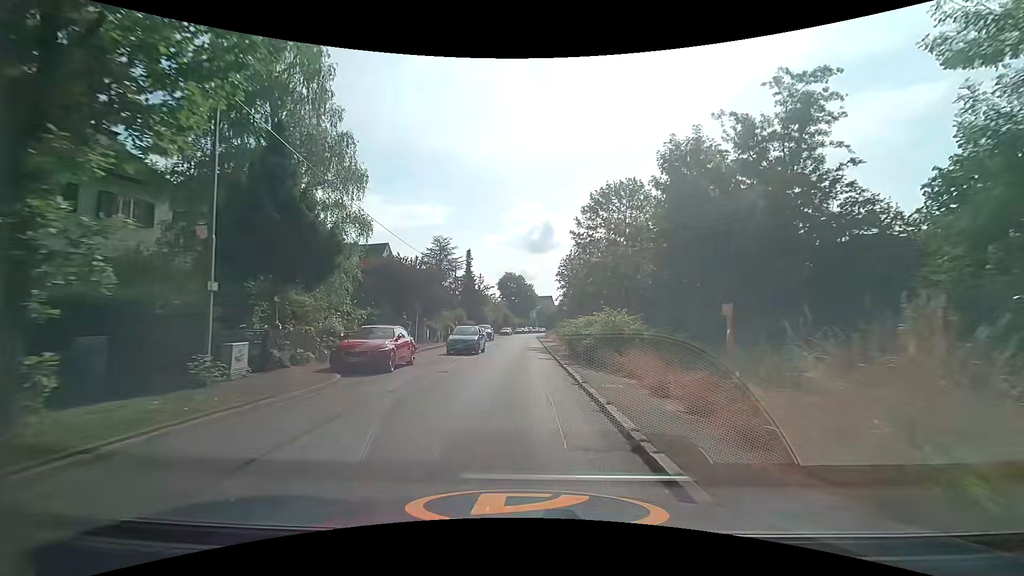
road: tertiary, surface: asphalt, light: Day
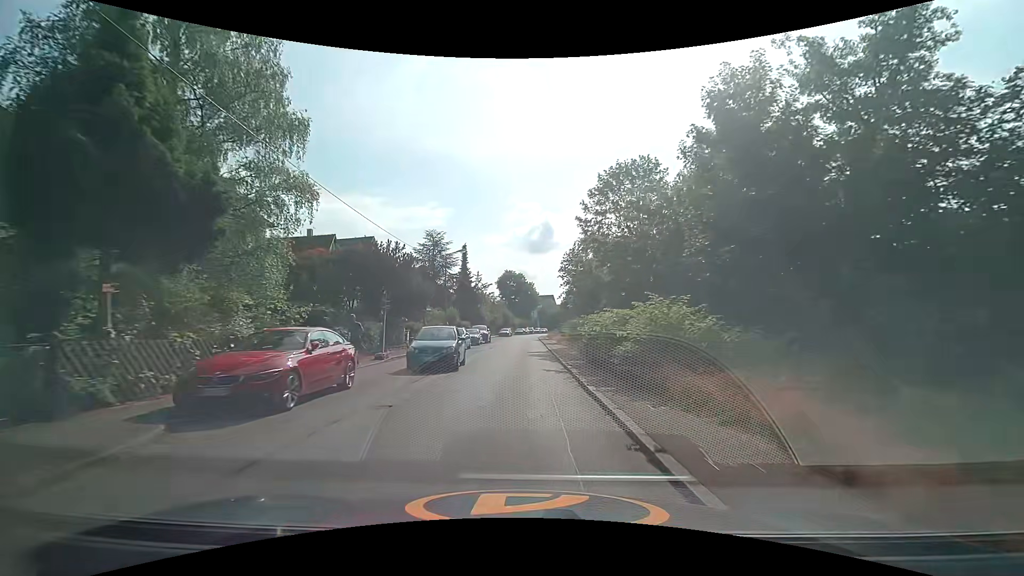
(-0.1, +6.5) m; -2°
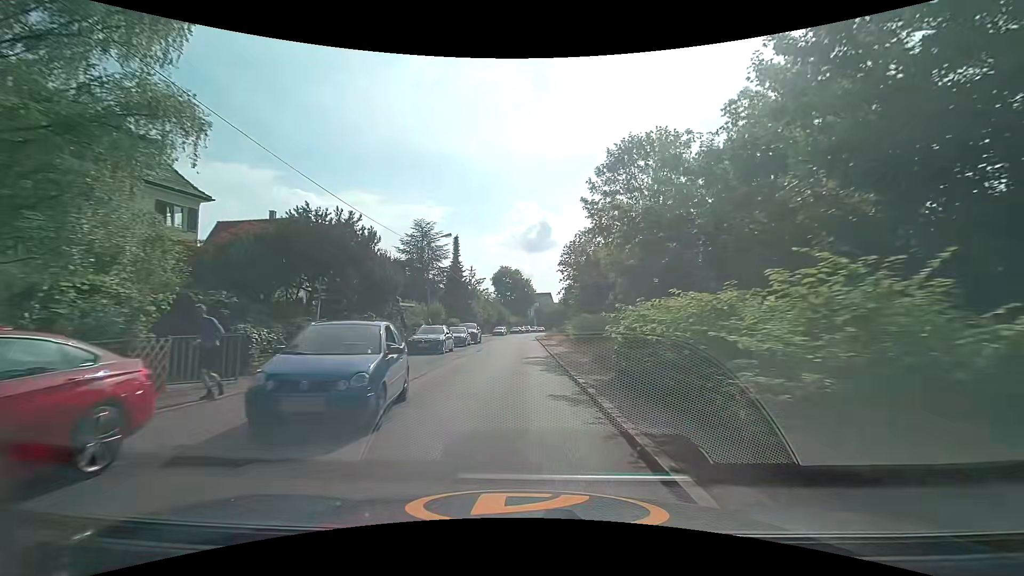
(+0.1, +6.6) m; 0°
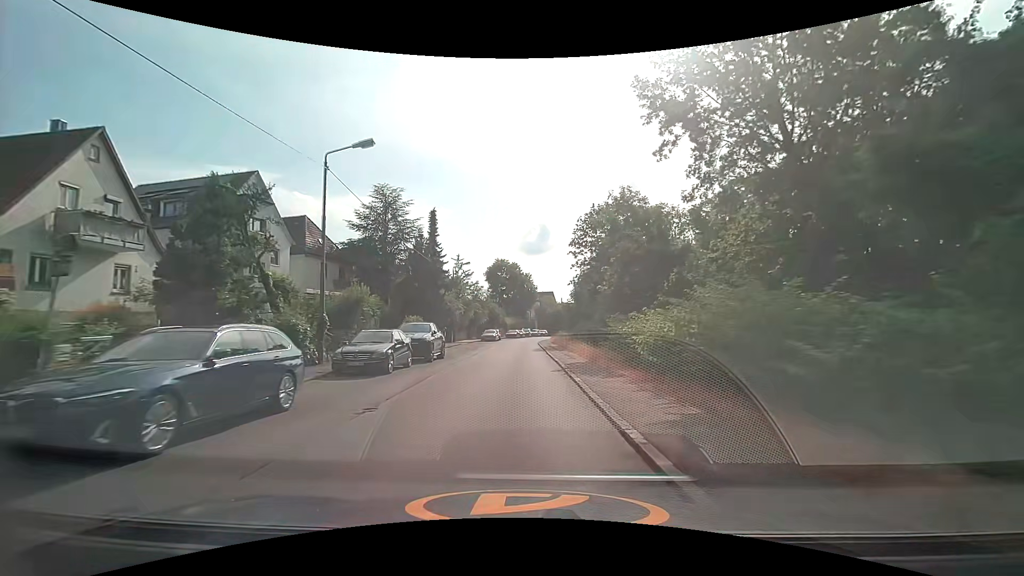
(+0.1, +19.8) m; 0°
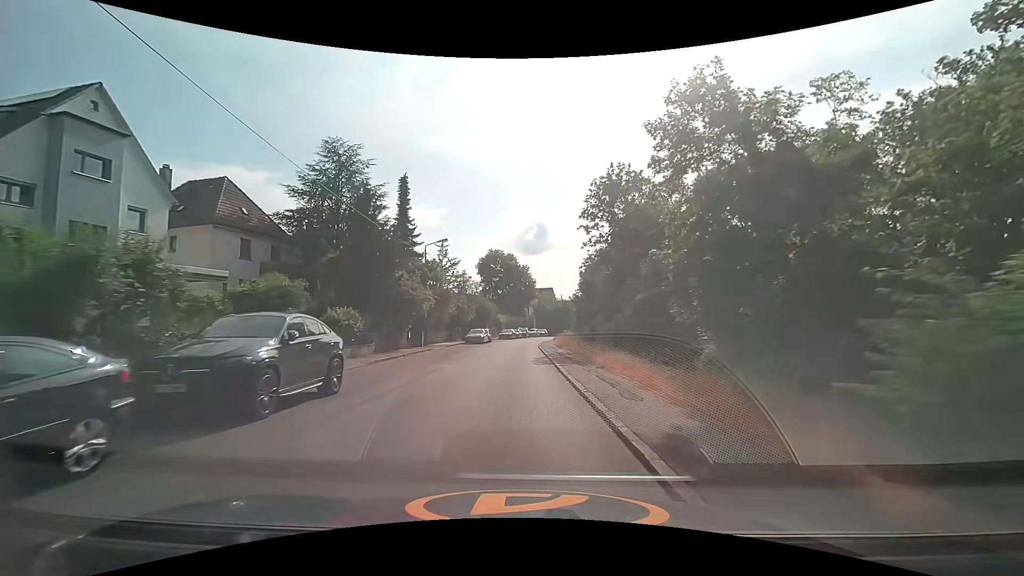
(+0.2, +13.3) m; +1°
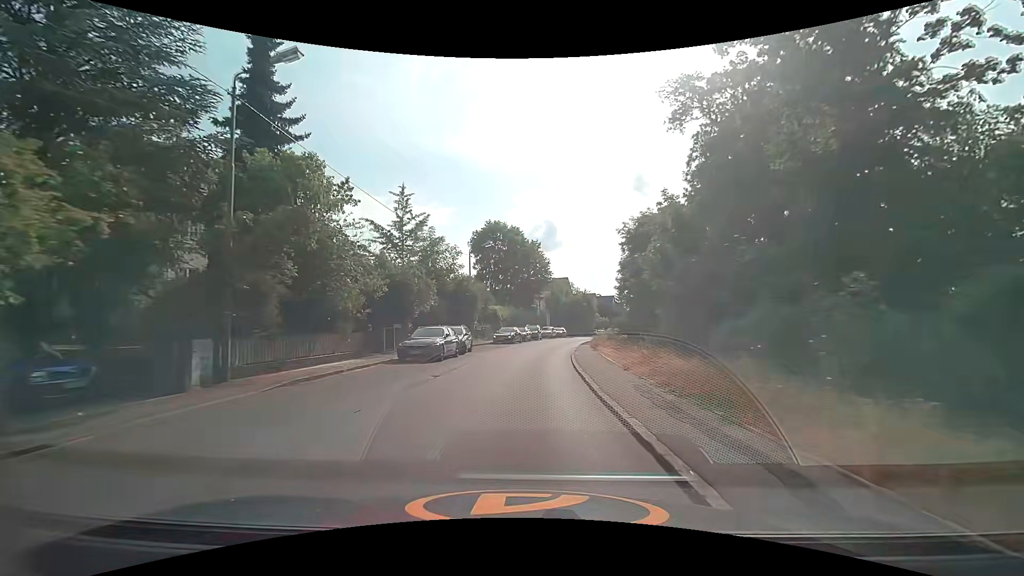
(-0.2, +27.0) m; -1°
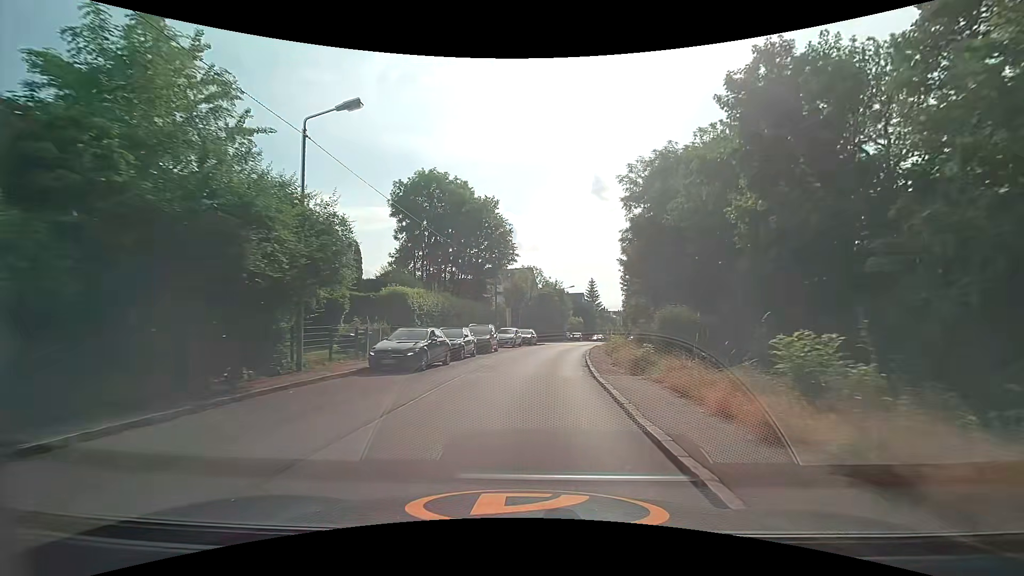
(+0.9, +25.9) m; +5°
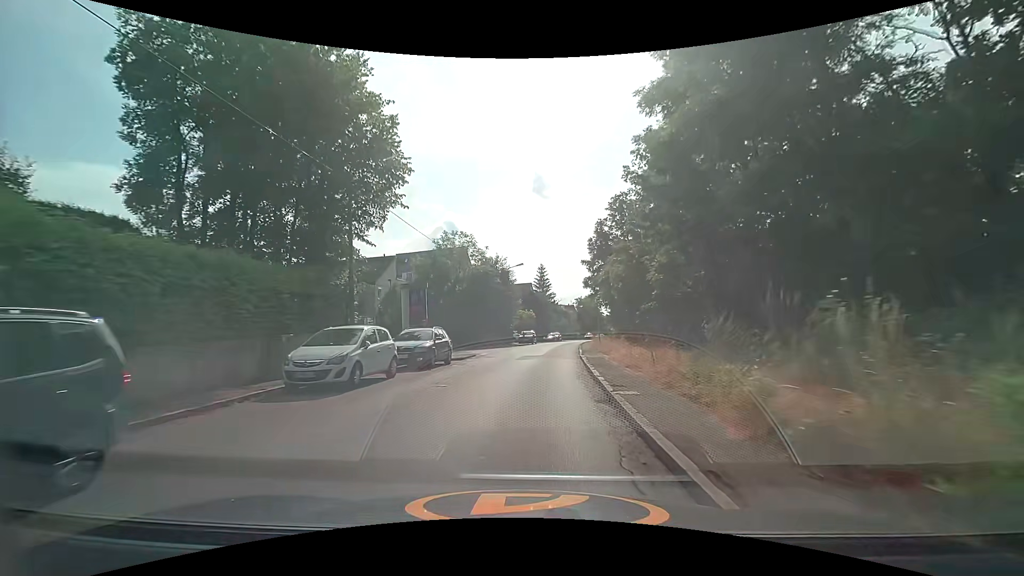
(+1.4, +26.0) m; +6°
(0, +10) (+1, +20) (+2, +30) (+3, +40) (+4, +50) (+5, +60) (+7, +70) (+9, +79) (+11, +89) (+14, +99) m
